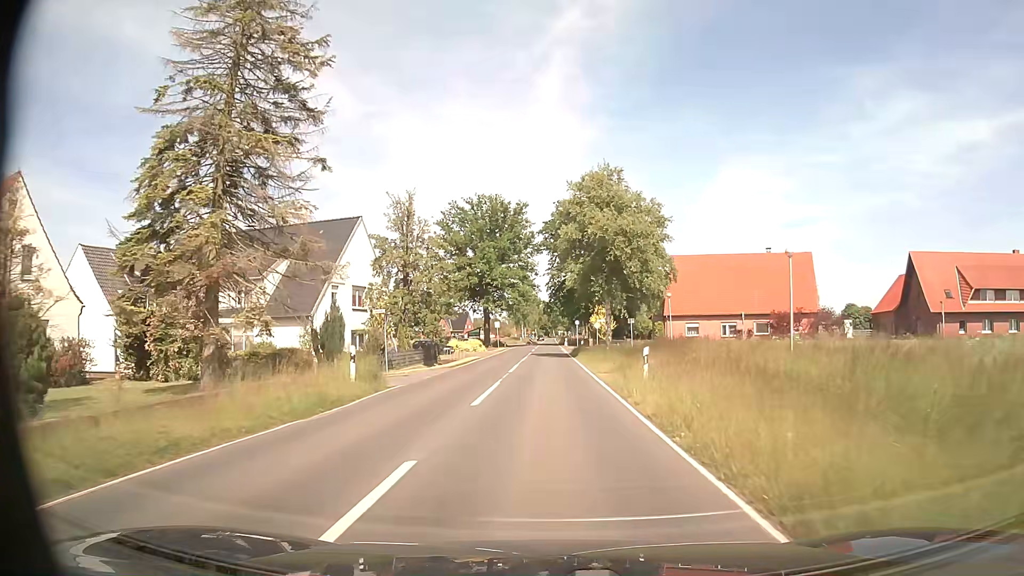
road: secondary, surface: asphalt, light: Day
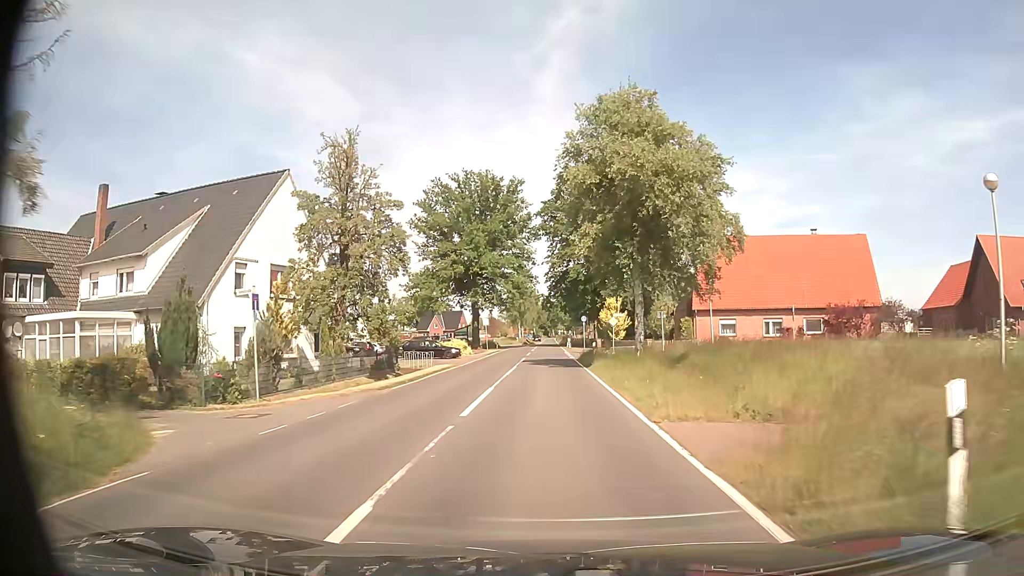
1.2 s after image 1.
(0.0, +14.0) m; 0°
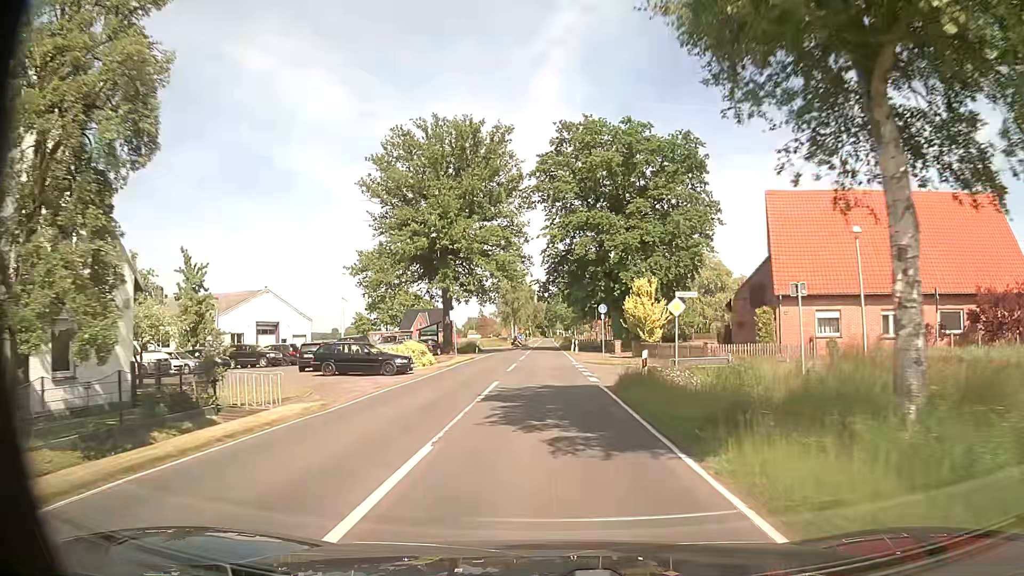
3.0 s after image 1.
(+0.1, +21.0) m; +1°
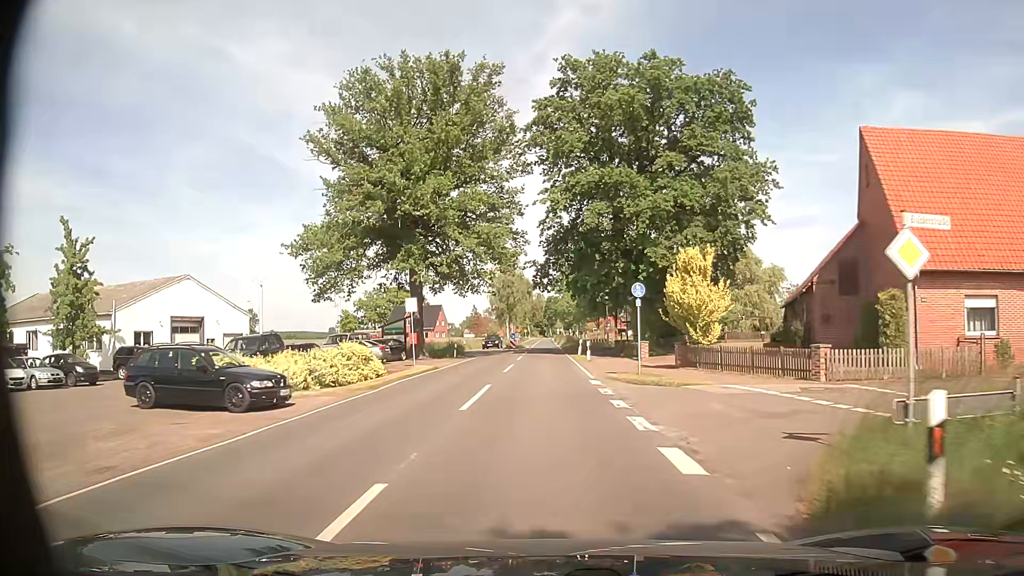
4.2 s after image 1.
(0.0, +14.0) m; 0°
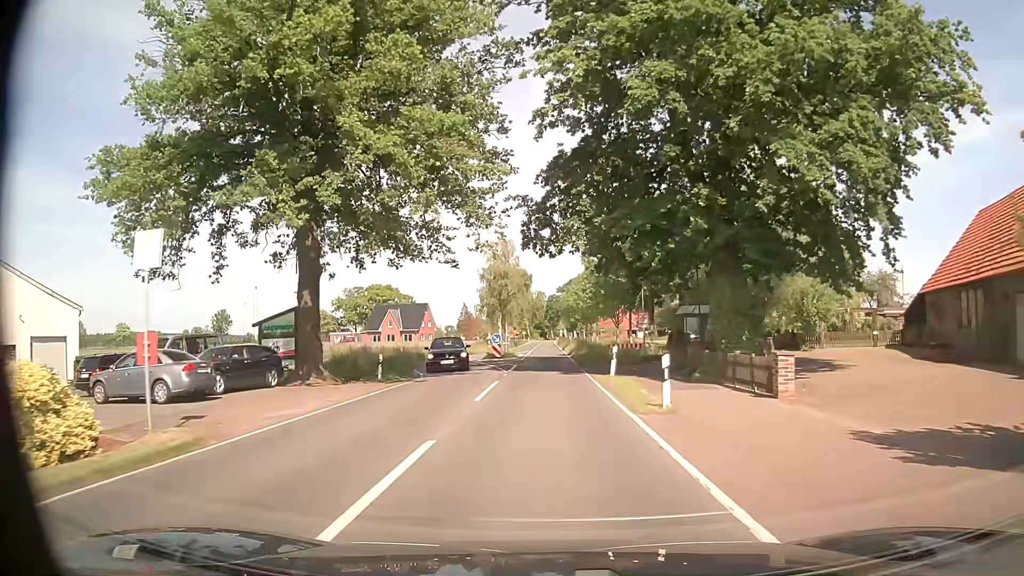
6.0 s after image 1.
(0.0, +21.6) m; 0°
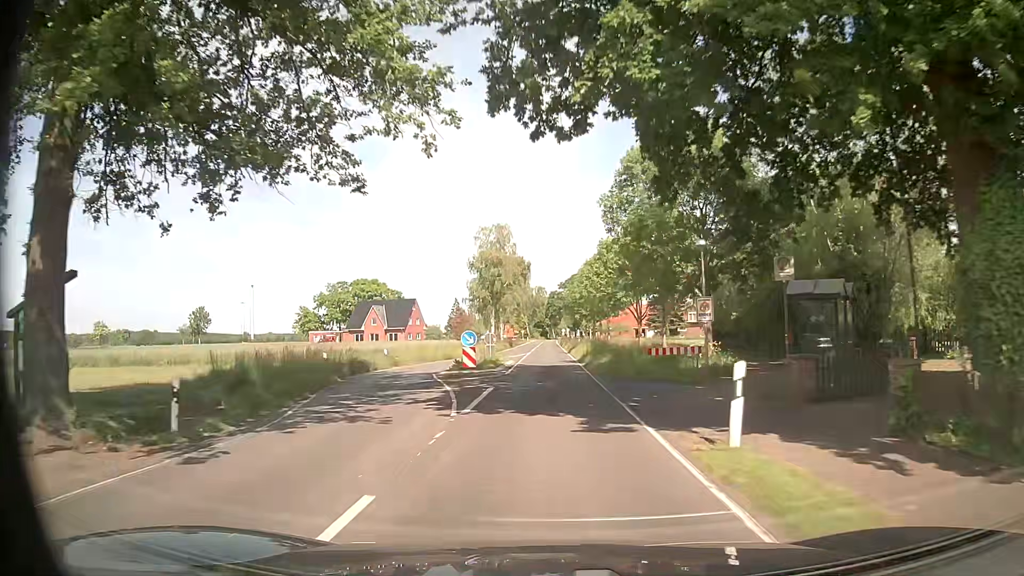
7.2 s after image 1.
(0.0, +14.8) m; 0°
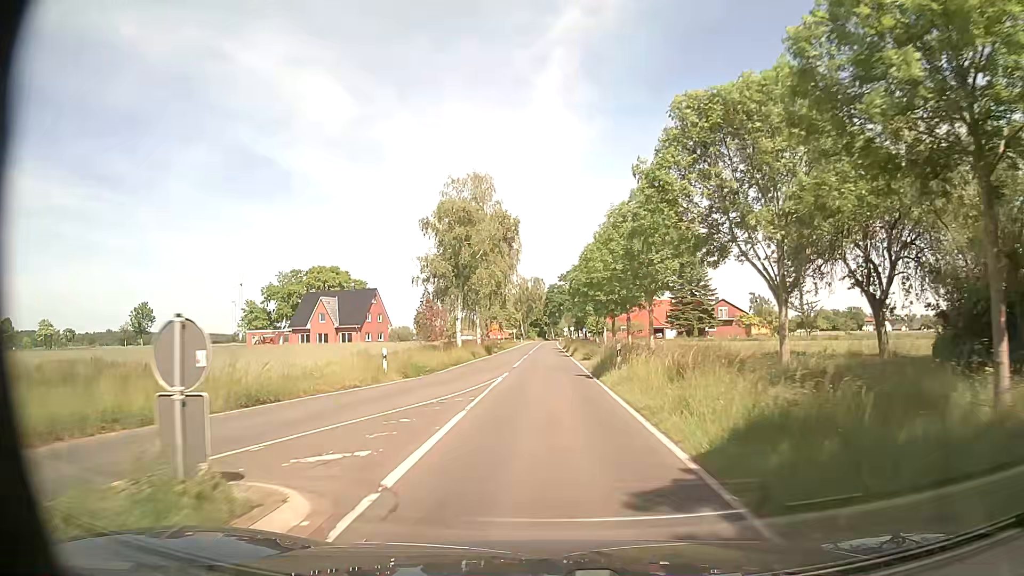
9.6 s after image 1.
(-0.1, +30.0) m; 0°
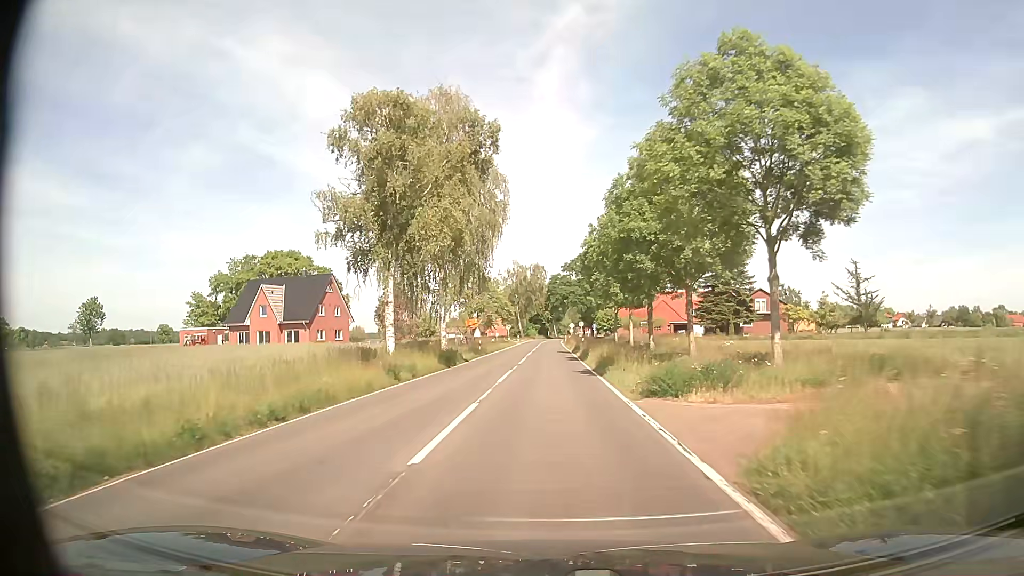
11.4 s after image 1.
(-0.1, +22.7) m; 0°
(0, +10) (0, +20) (0, +30) (0, +40) (0, +50) (0, +60) (0, +70) (0, +80) (0, +90) (0, +100) m
